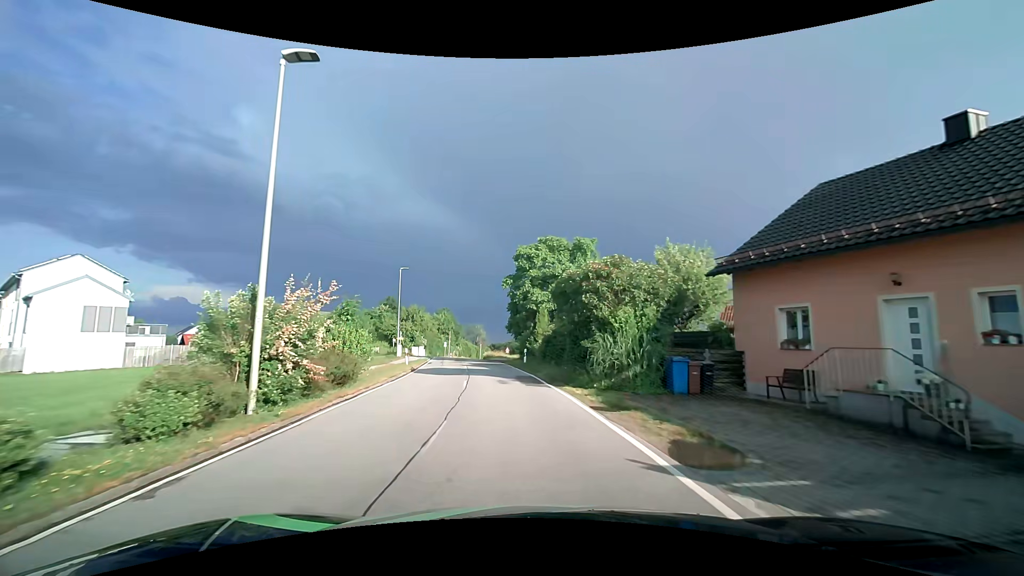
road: tertiary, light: Day
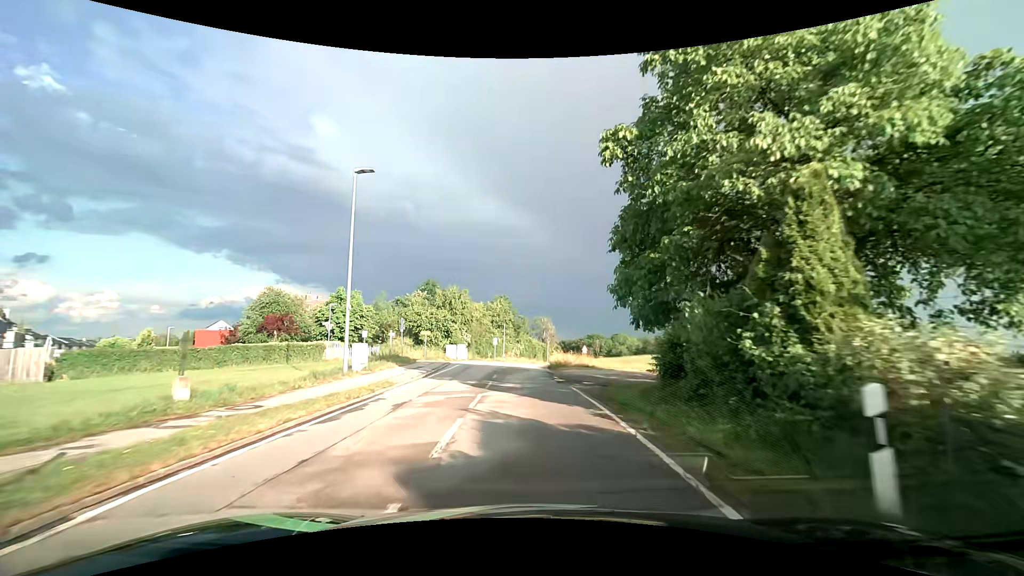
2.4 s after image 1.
(-2.1, +27.0) m; -8°
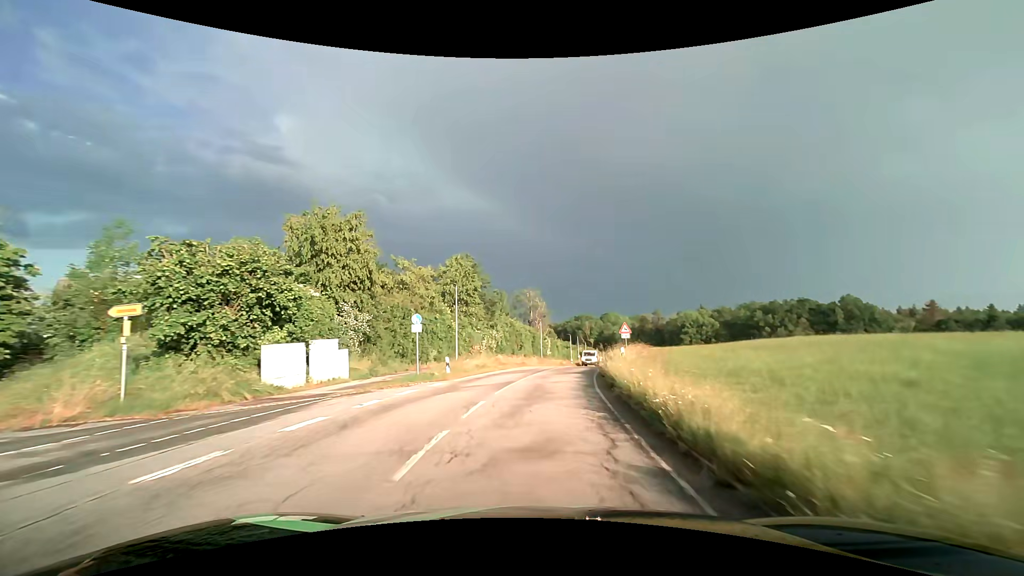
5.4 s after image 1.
(-0.4, +37.0) m; +2°
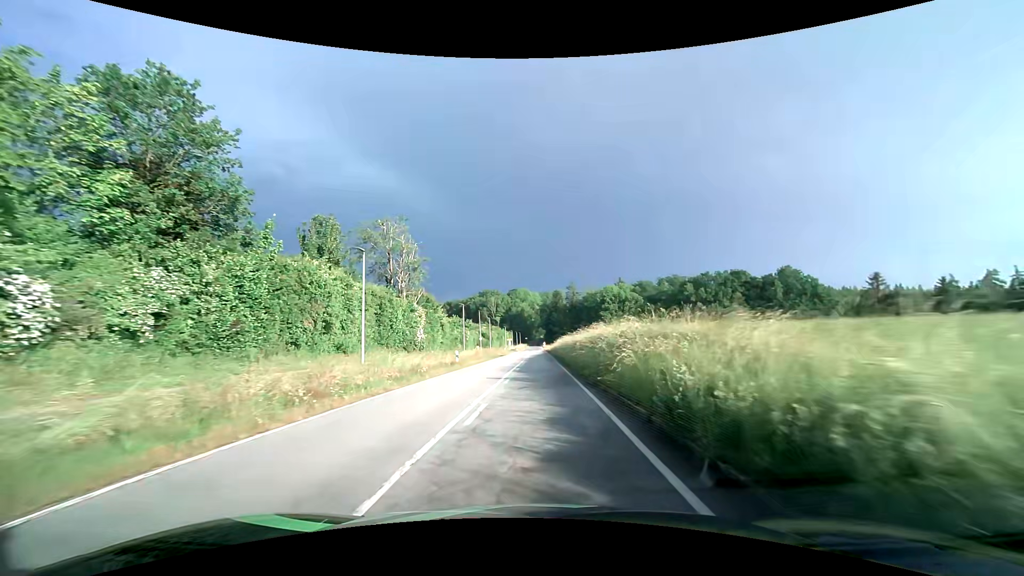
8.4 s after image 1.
(+3.9, +38.4) m; +11°
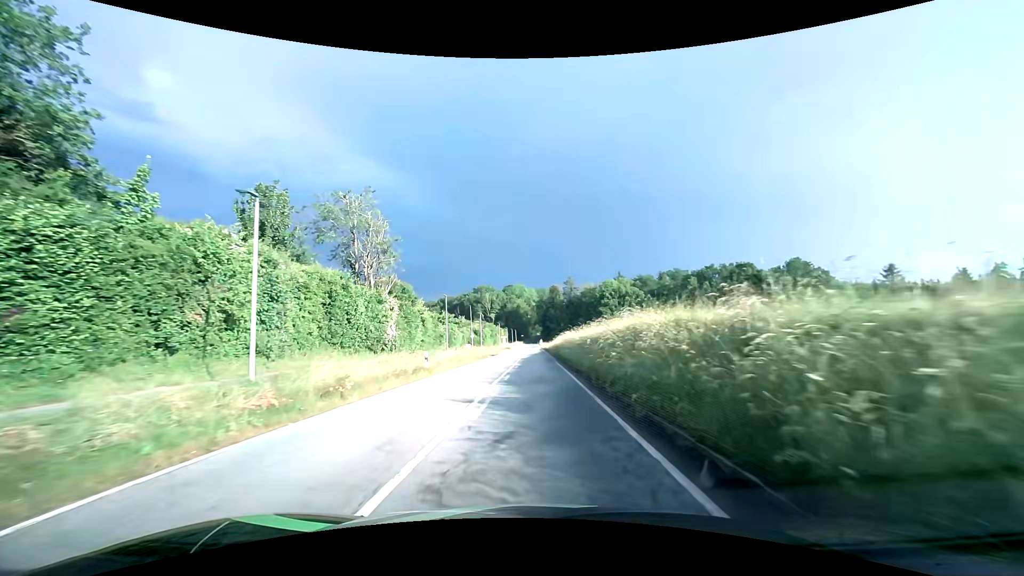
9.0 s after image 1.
(0.0, +8.2) m; 0°
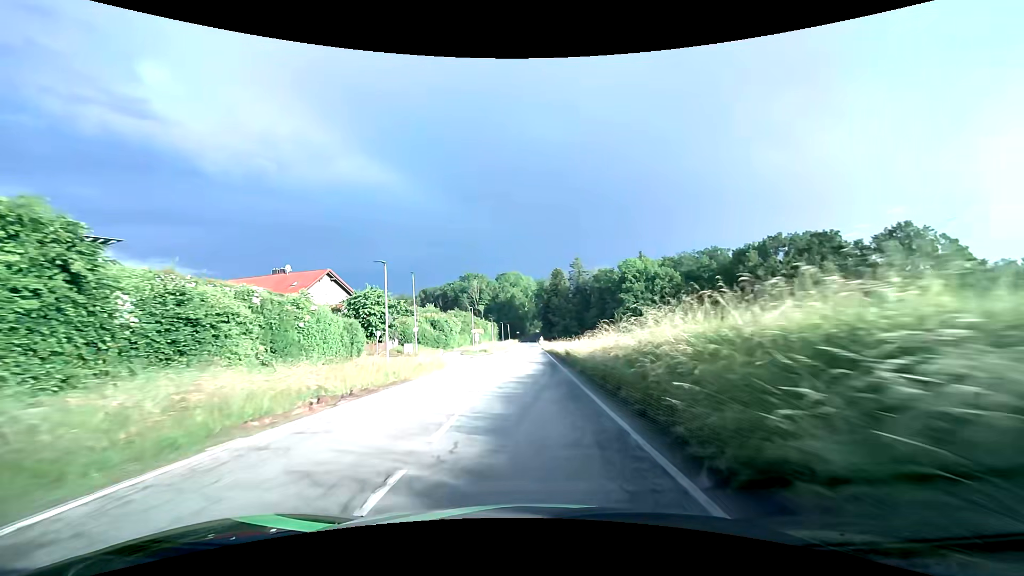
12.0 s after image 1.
(+0.4, +42.5) m; 0°
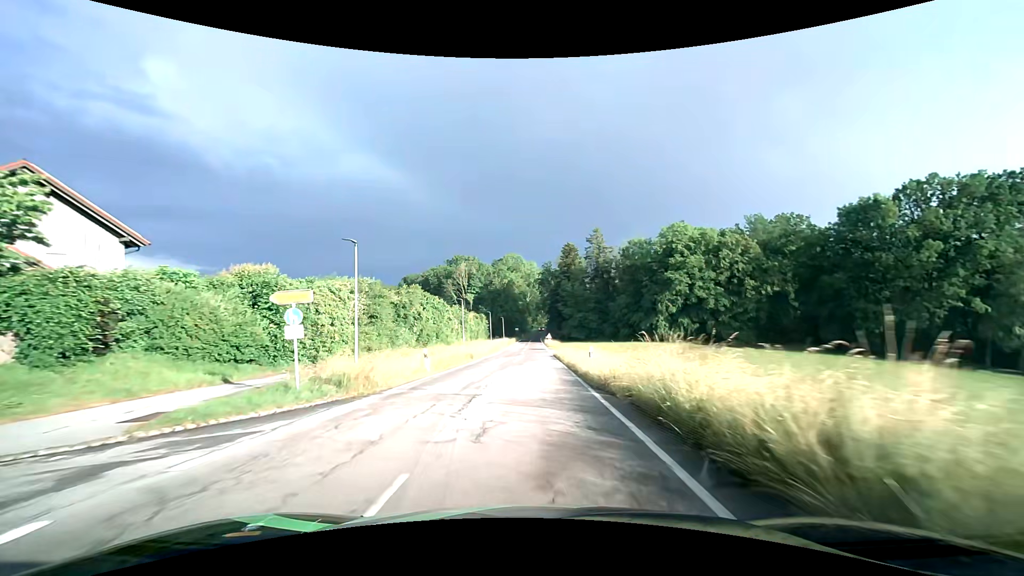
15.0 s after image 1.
(+0.2, +40.6) m; 0°
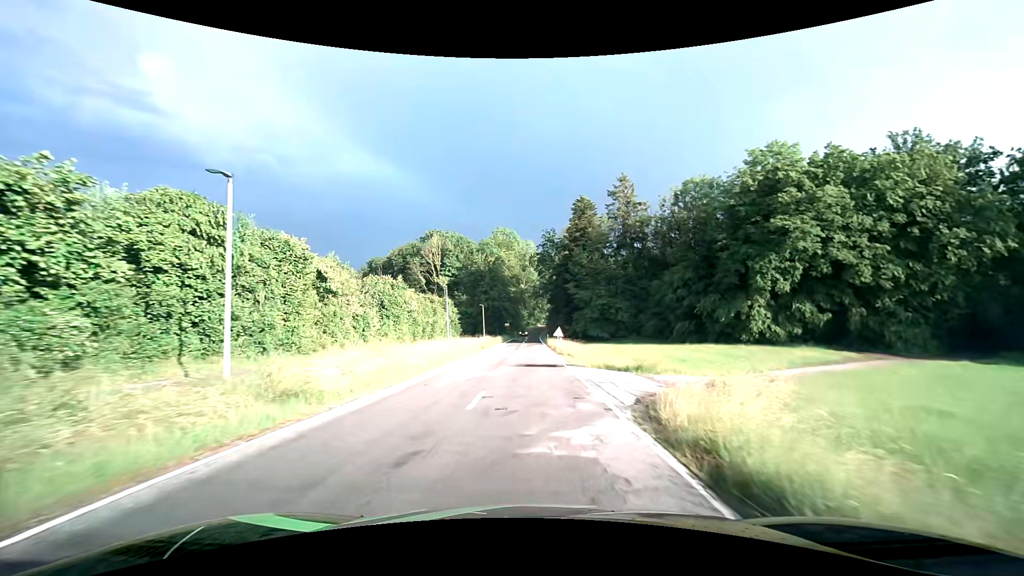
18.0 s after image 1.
(+0.2, +38.3) m; 0°
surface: asphalt
(0, +10) (0, +20) (0, +30) (0, +40) (0, +50) (0, +60) (0, +70) (0, +80) (0, +90) (0, +100) m
